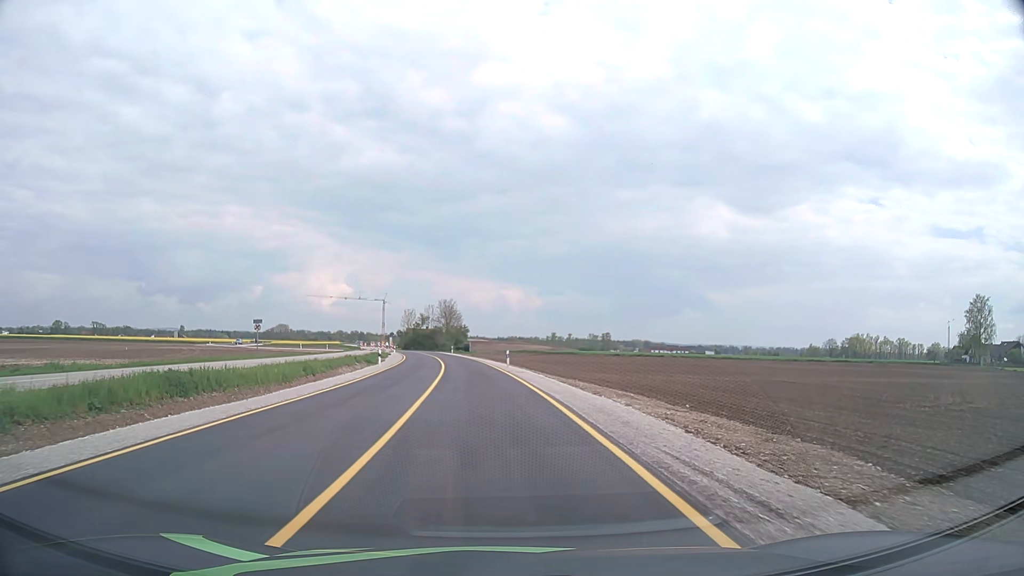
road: secondary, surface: asphalt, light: Day
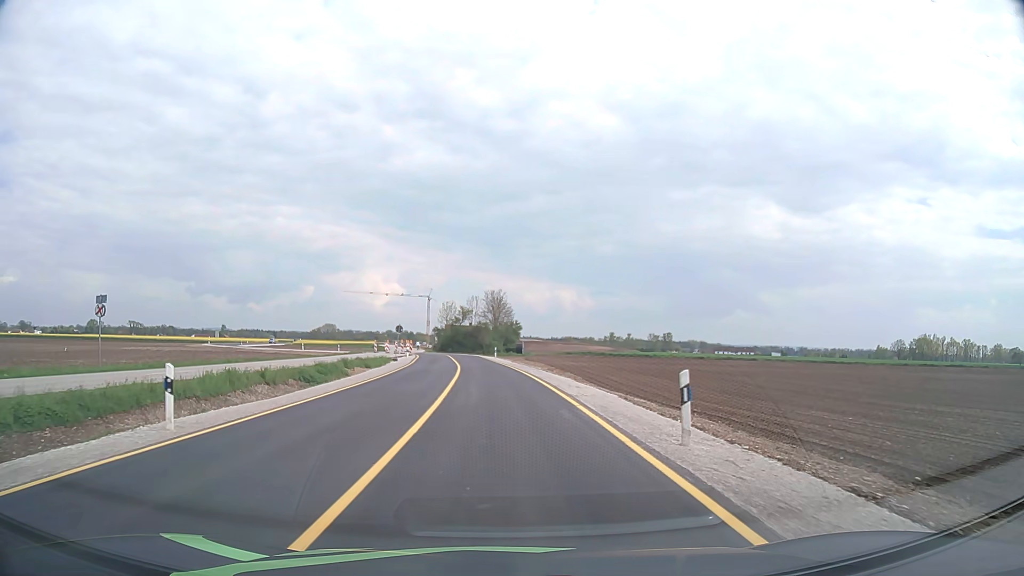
(-1.5, +31.6) m; -5°
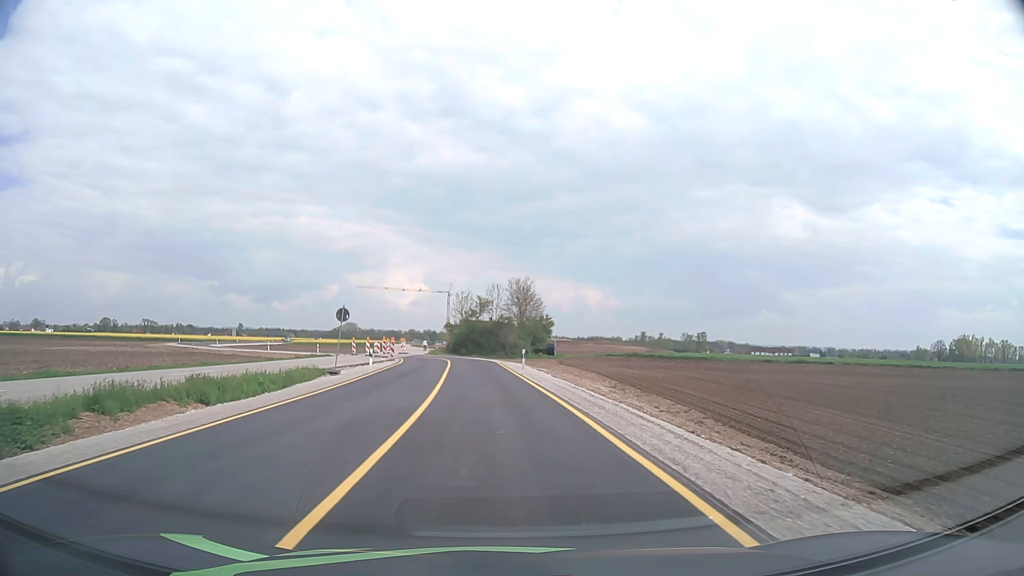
(-0.5, +25.7) m; -2°
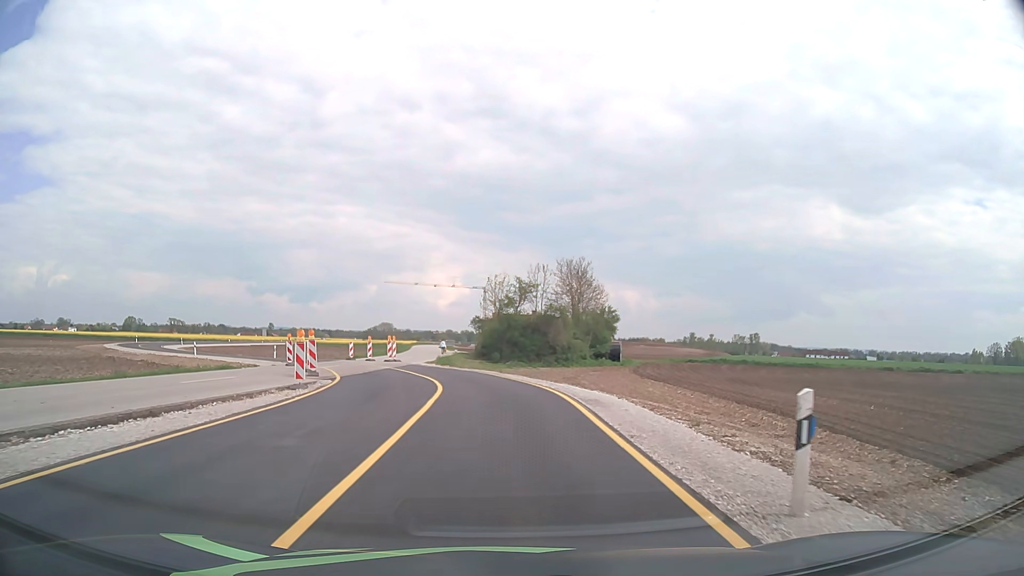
(-1.1, +29.1) m; -3°
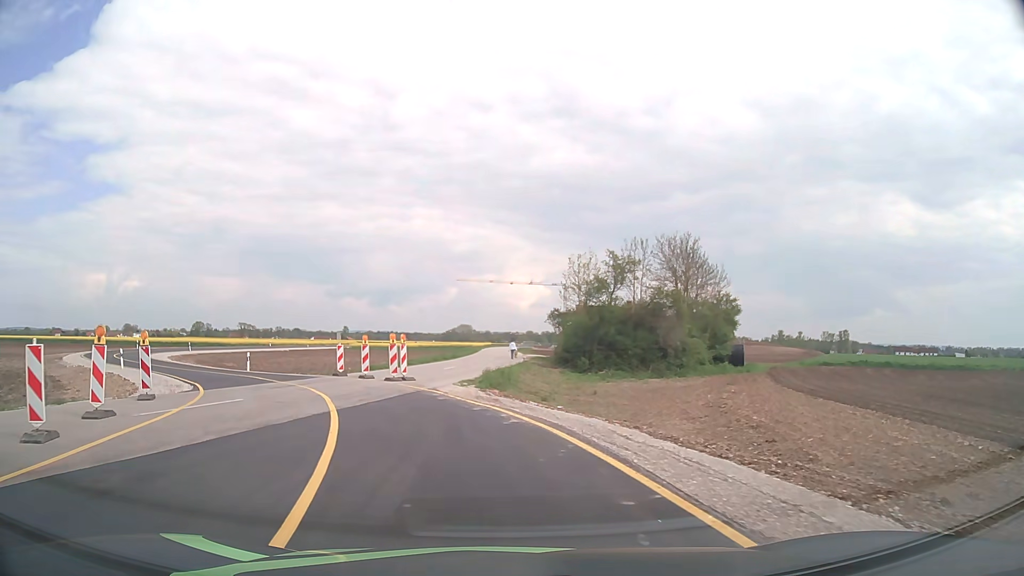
(-0.5, +20.0) m; -6°
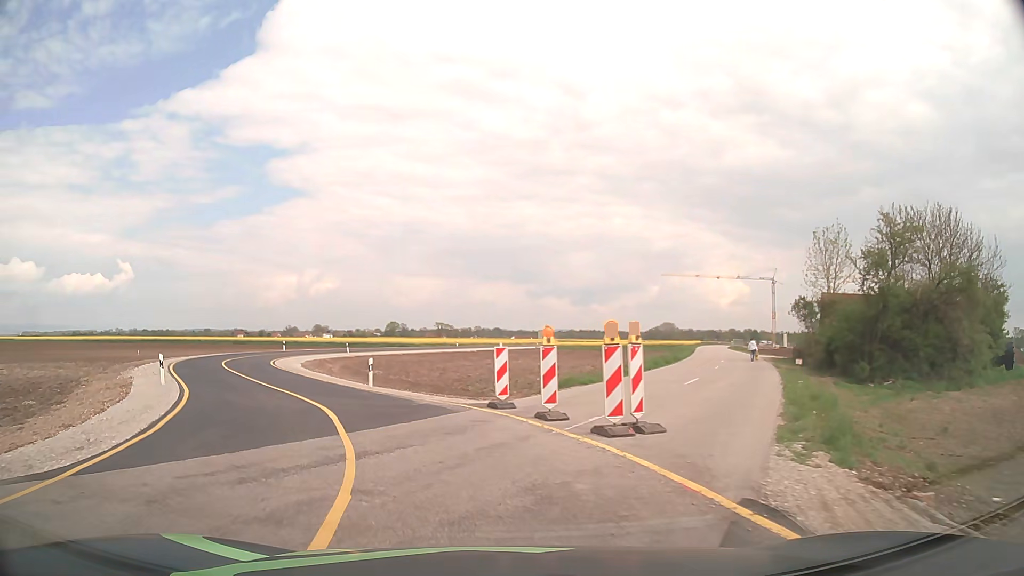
(-2.1, +14.0) m; -17°
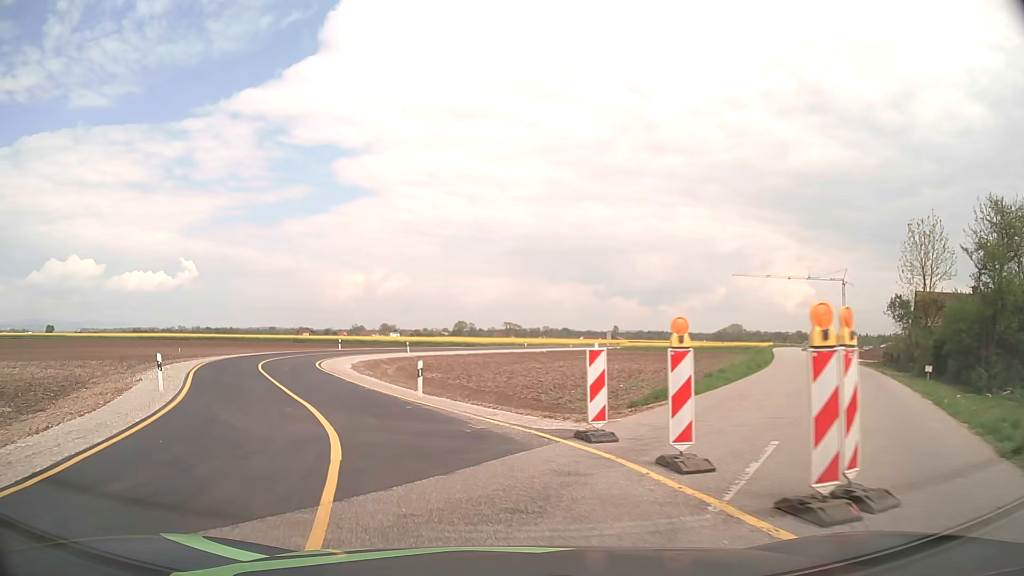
(-0.2, +4.8) m; -6°
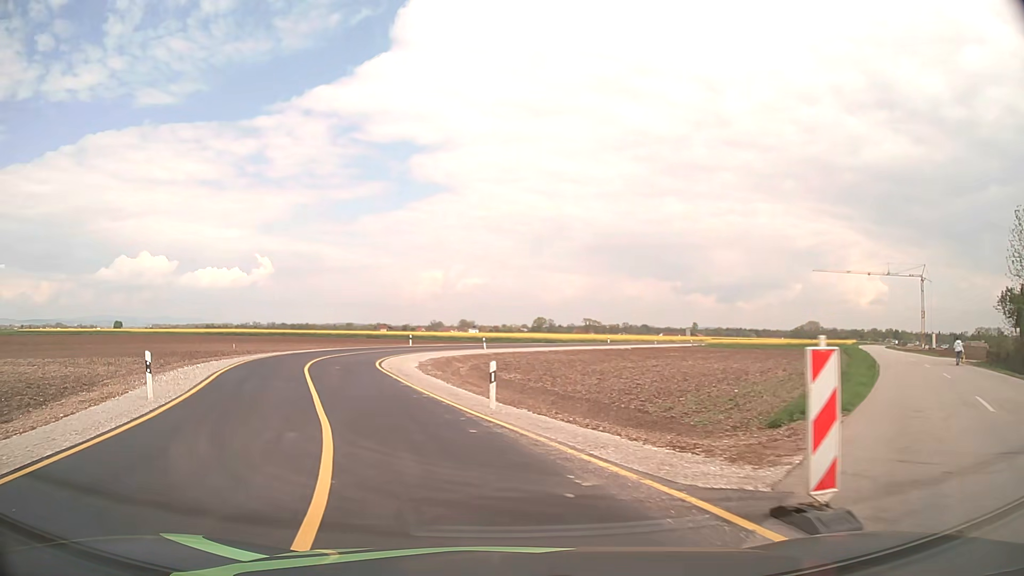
(-0.3, +4.9) m; -7°
(-1, +10) (-4, +20) (-6, +29) (-8, +39) (-7, +49) (-5, +59) (0, +68) (+5, +76) (+10, +85) (+15, +93) m
